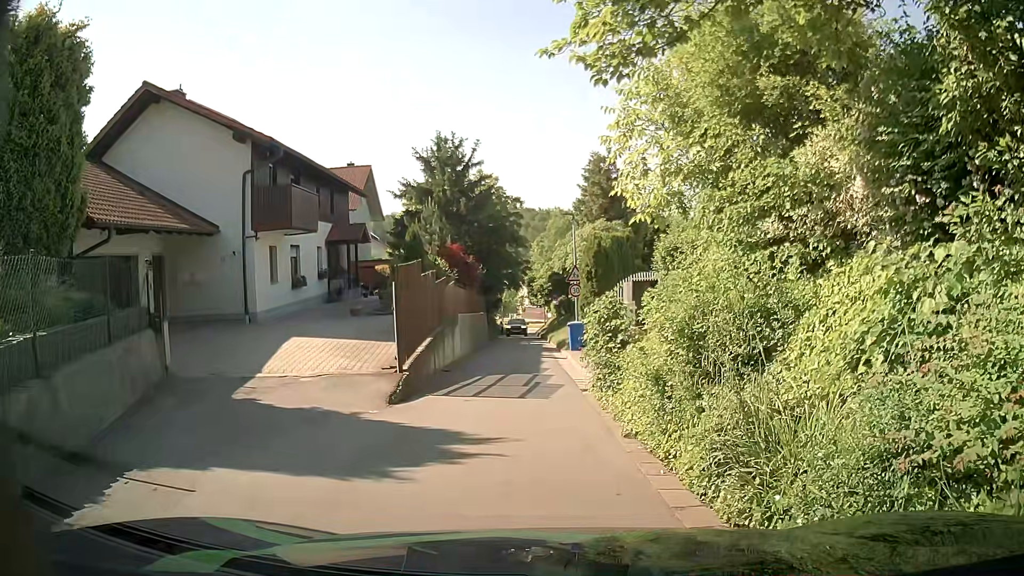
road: residential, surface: asphalt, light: Day
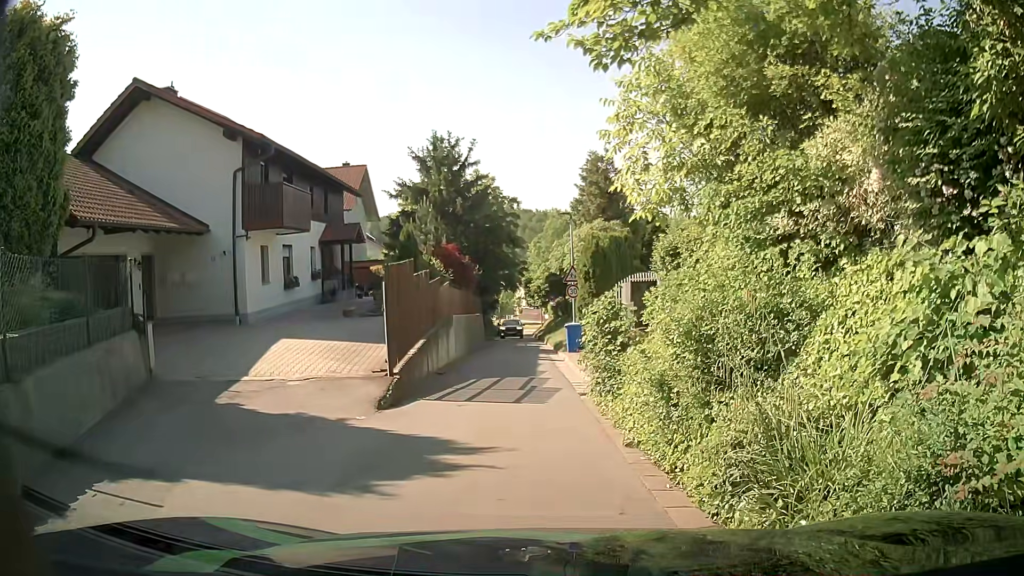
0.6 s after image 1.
(0.0, +0.5) m; 0°
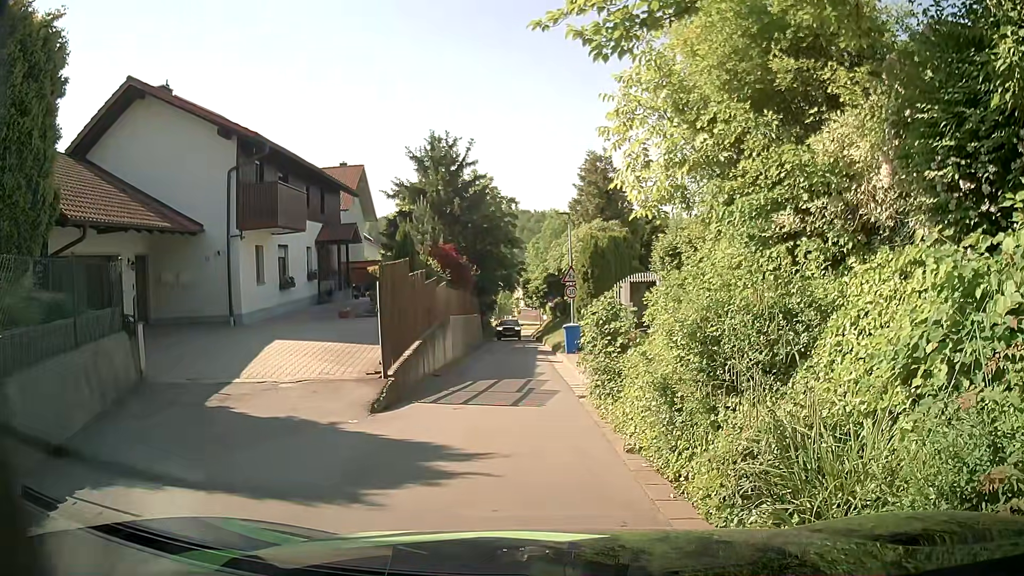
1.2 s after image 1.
(0.0, +0.3) m; 0°
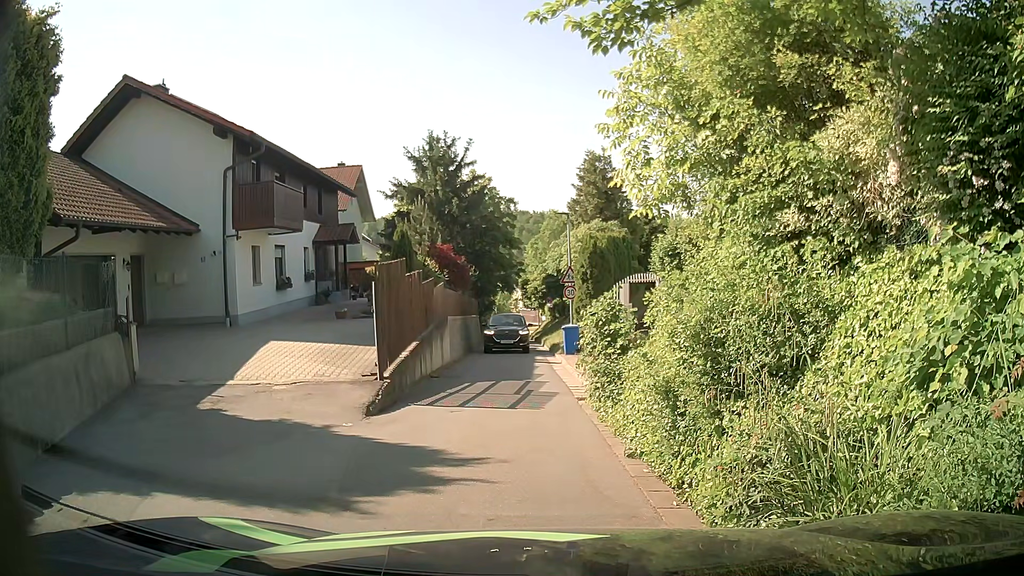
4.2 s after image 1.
(0.0, +0.3) m; 0°
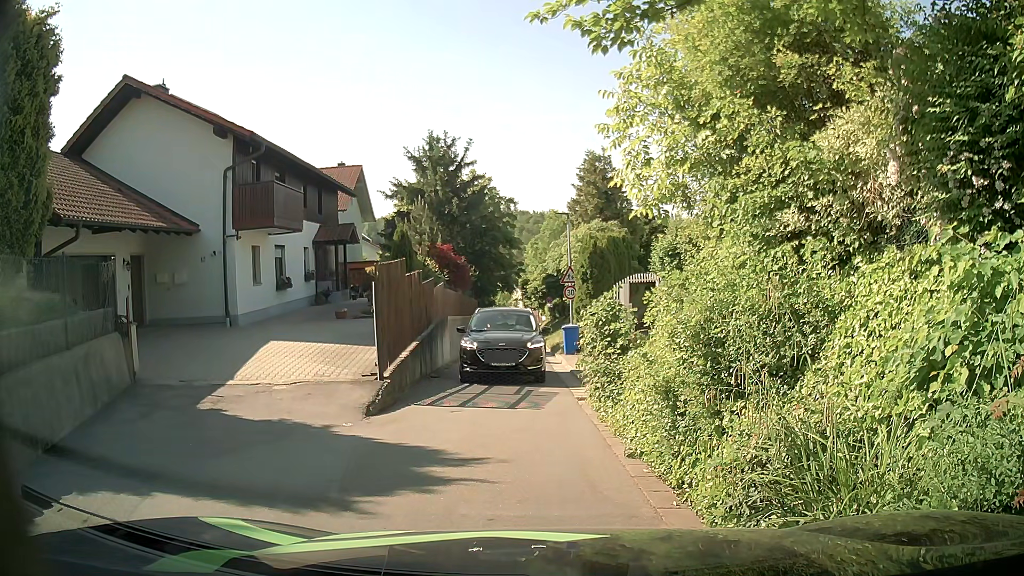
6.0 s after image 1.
(0.0, 0.0) m; 0°
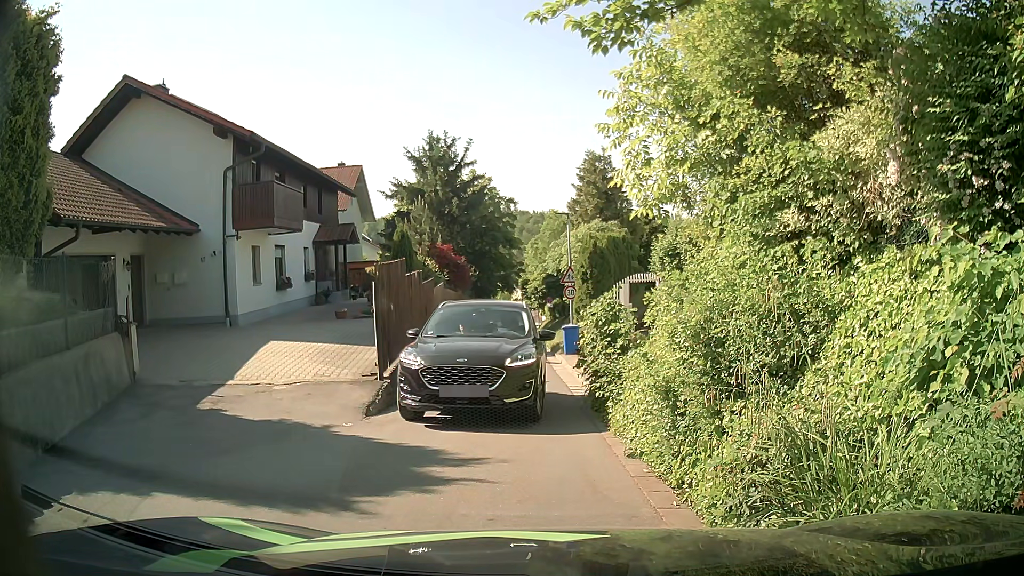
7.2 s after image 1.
(0.0, 0.0) m; 0°
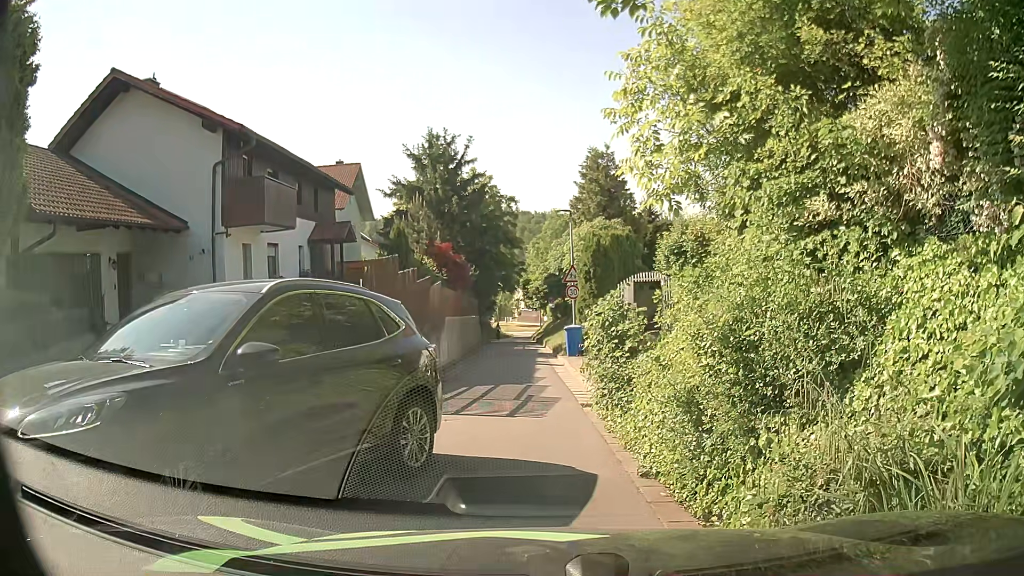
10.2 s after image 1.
(0.0, +0.8) m; 0°
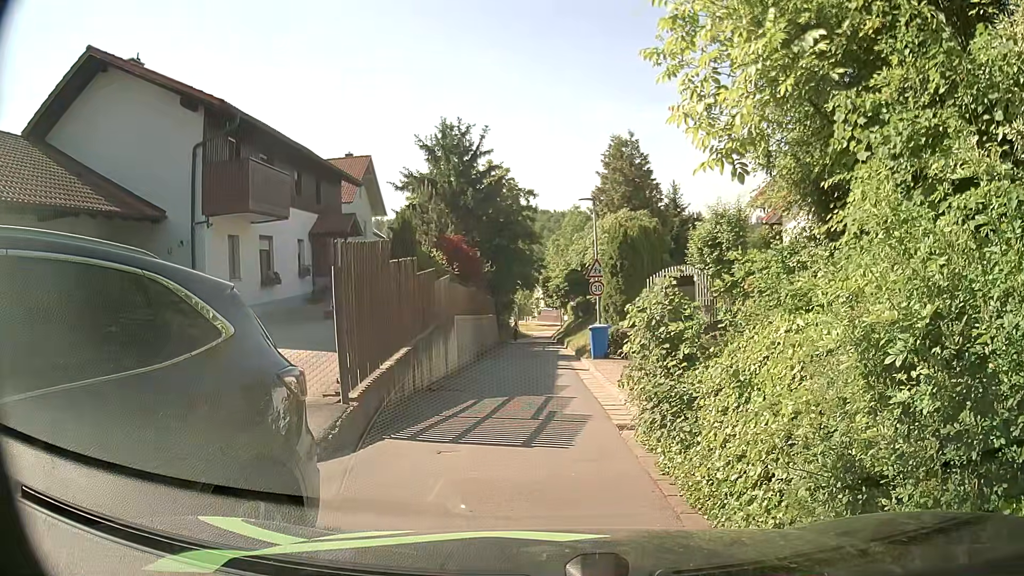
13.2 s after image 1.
(0.0, +2.3) m; 0°
